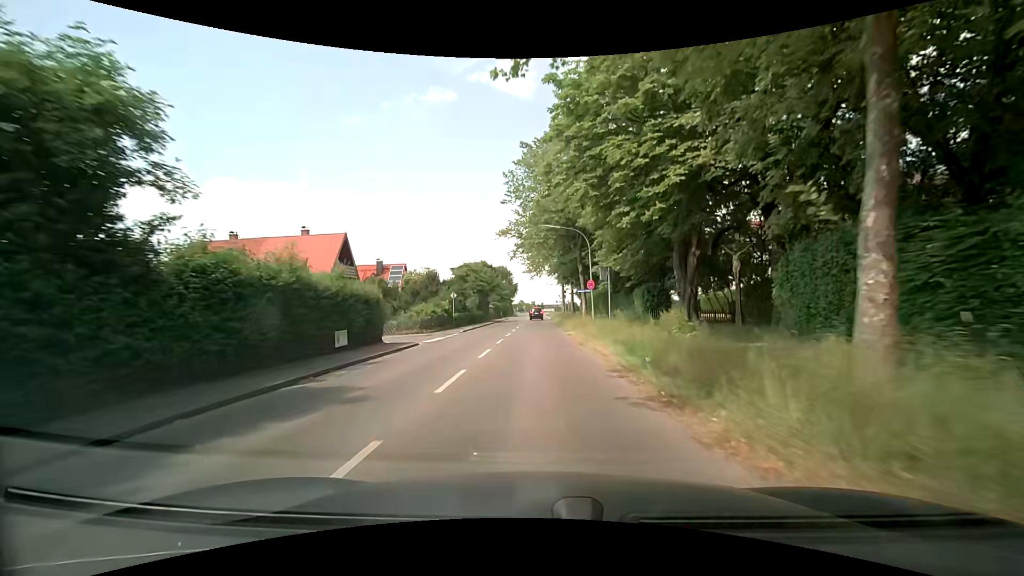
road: secondary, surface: asphalt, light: Day
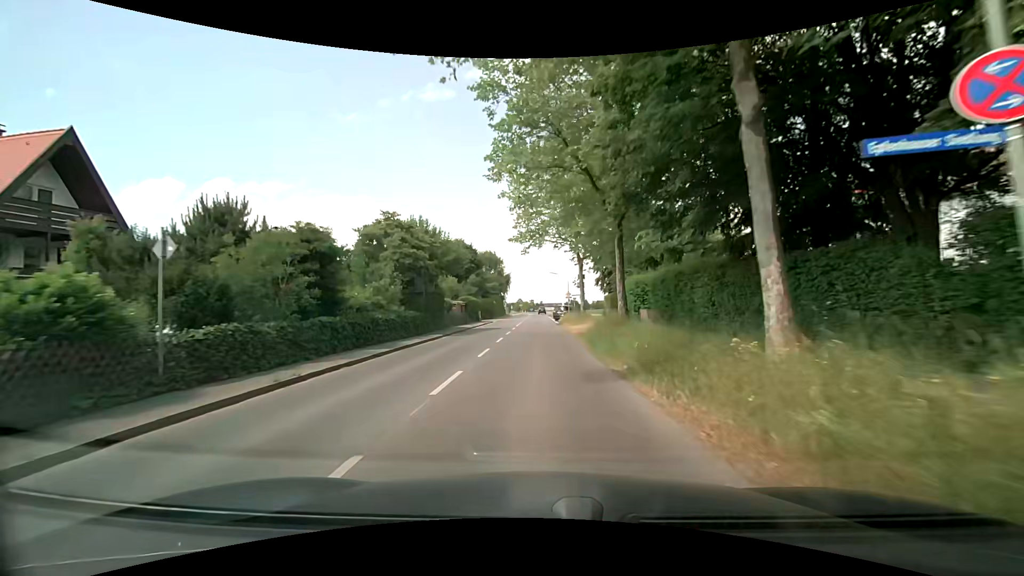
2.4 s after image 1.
(0.0, +31.0) m; +1°
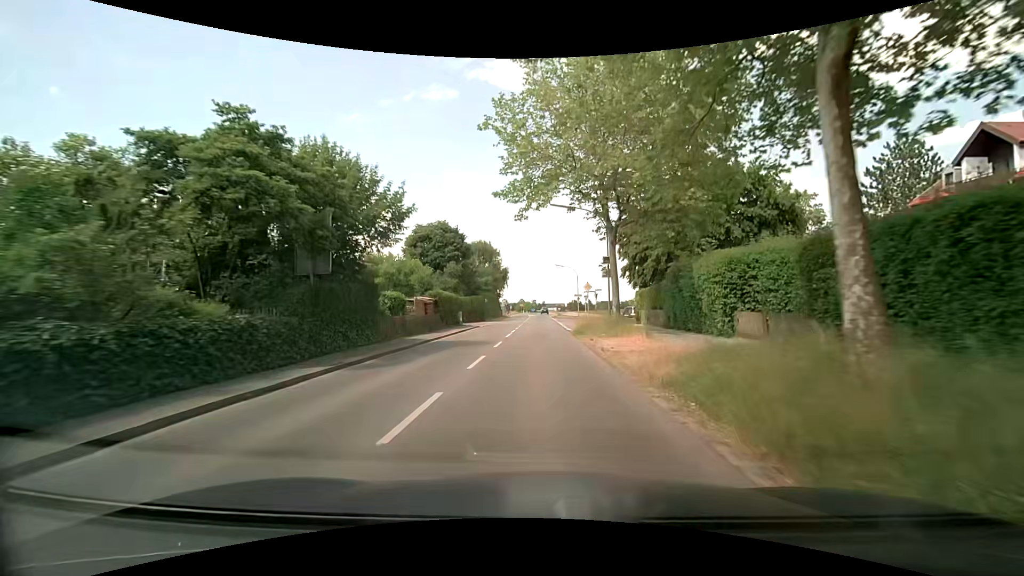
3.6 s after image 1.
(-0.1, +15.3) m; -1°
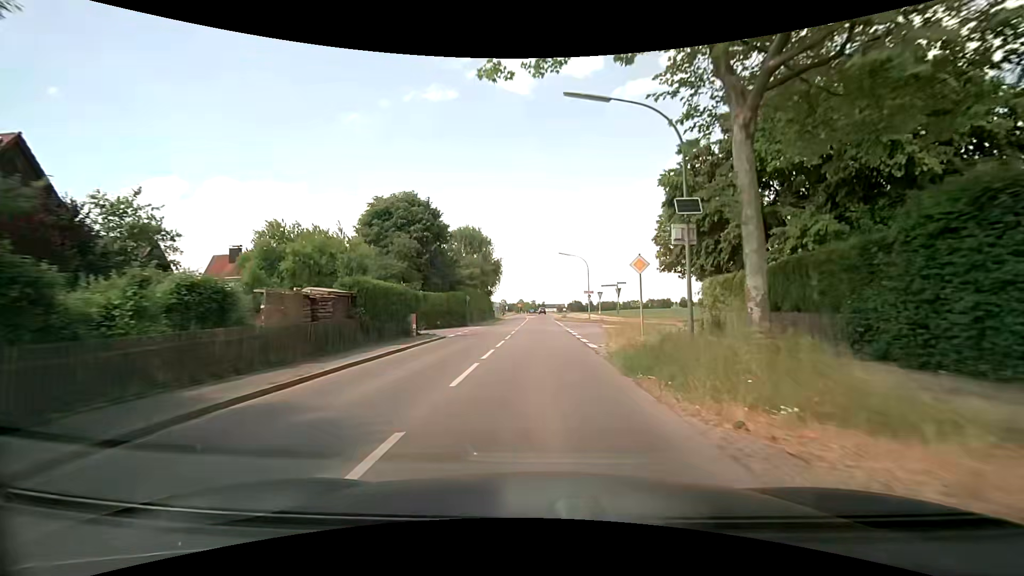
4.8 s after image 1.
(+0.1, +15.1) m; +1°
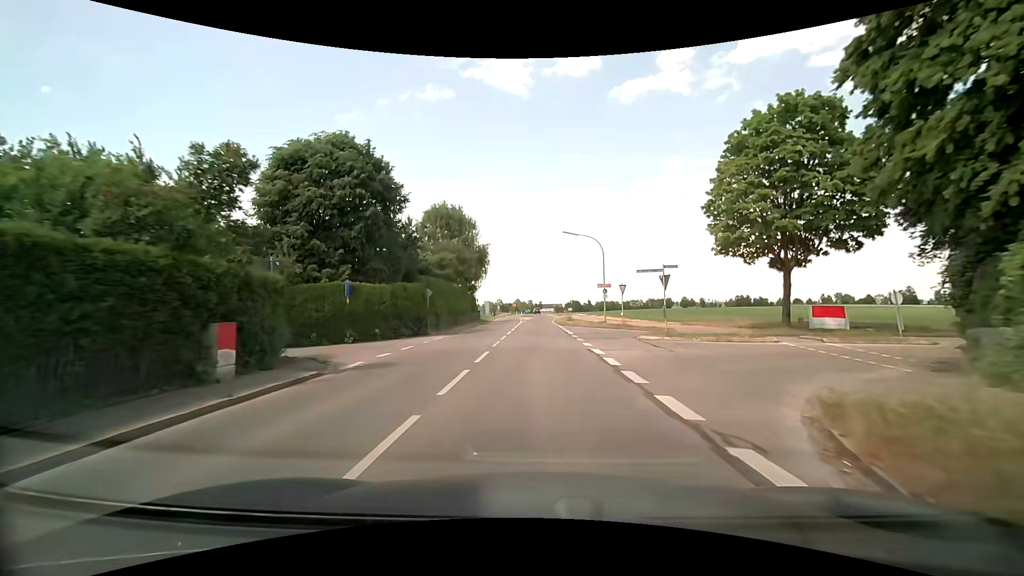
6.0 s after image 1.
(0.0, +14.9) m; 0°
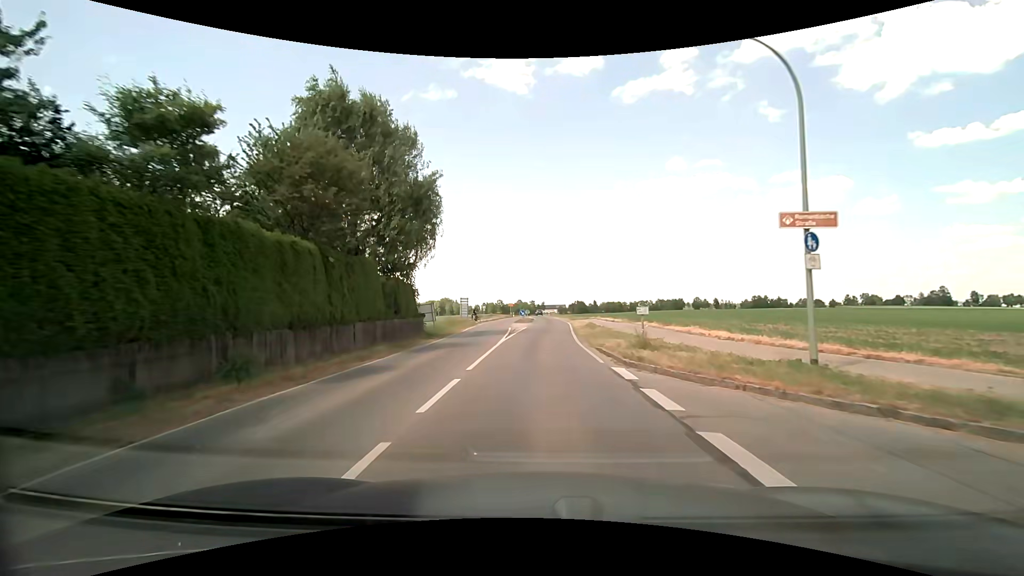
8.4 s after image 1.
(-0.1, +29.5) m; -1°
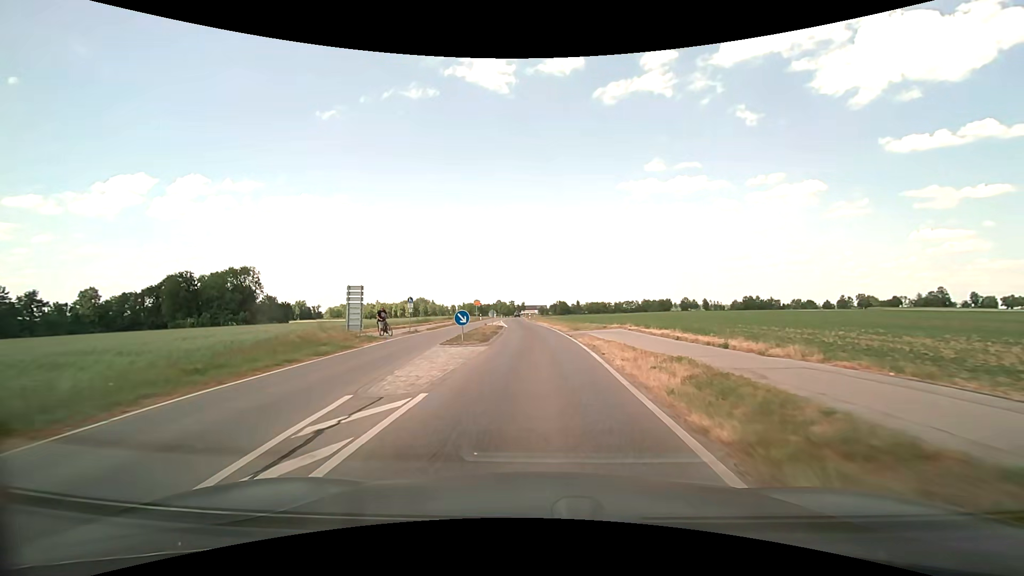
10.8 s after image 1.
(+0.7, +30.3) m; +2°
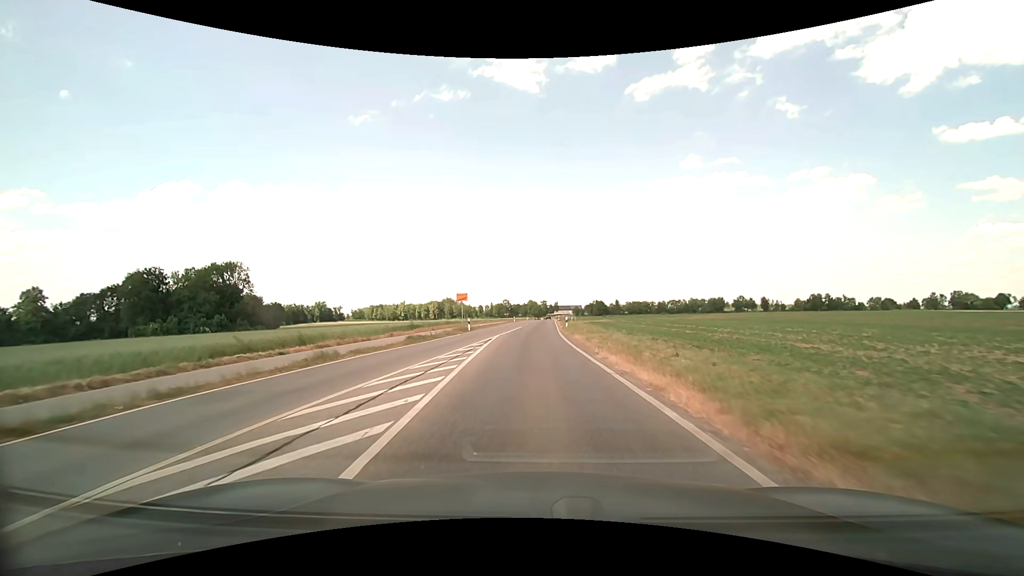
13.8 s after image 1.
(-0.7, +39.0) m; -4°
(0, +10) (0, +20) (0, +30) (0, +40) (0, +50) (0, +60) (0, +70) (+1, +80) (+1, +90) (+1, +100) m
